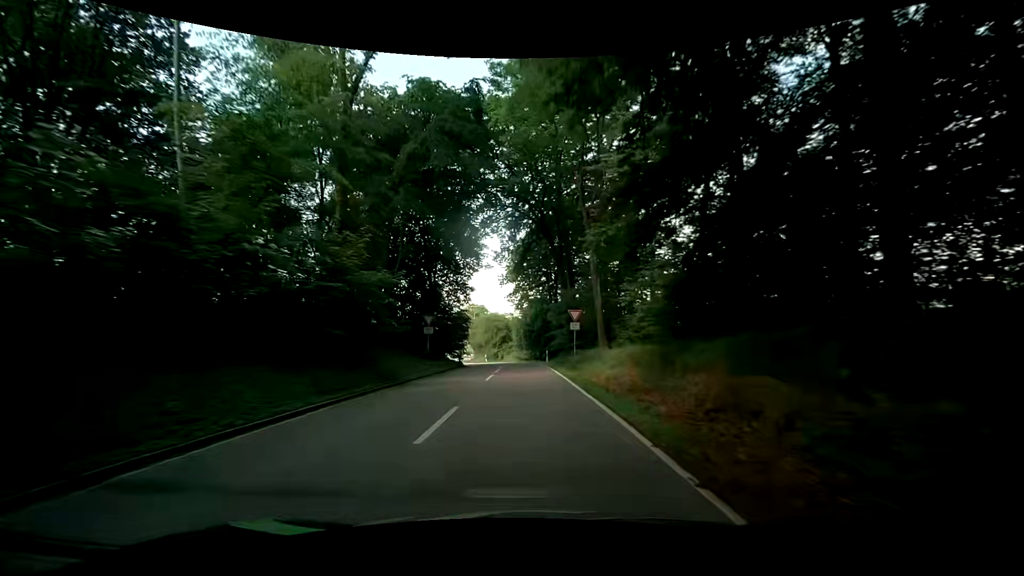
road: secondary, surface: asphalt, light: Day
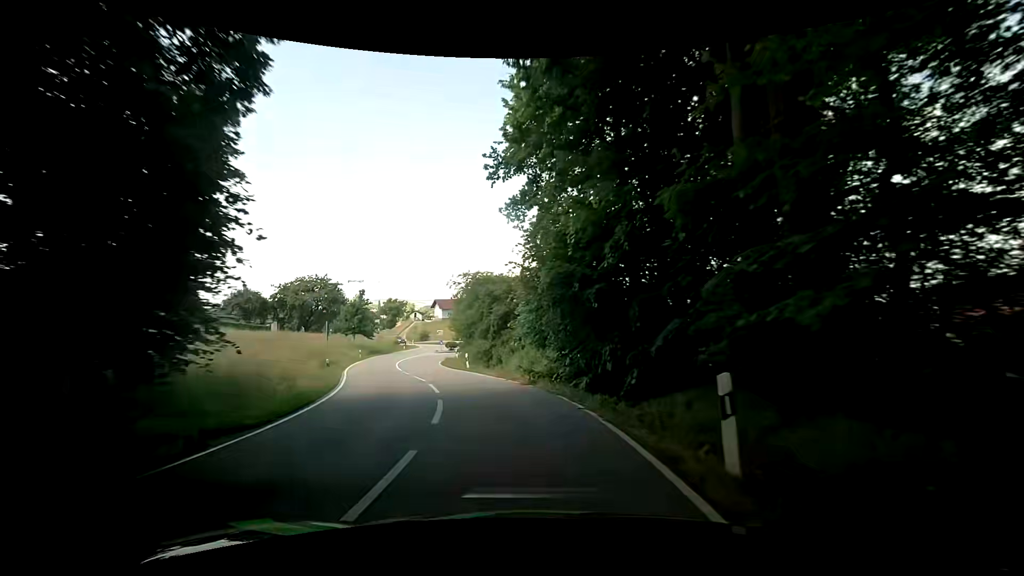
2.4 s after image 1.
(-0.8, +34.3) m; -3°
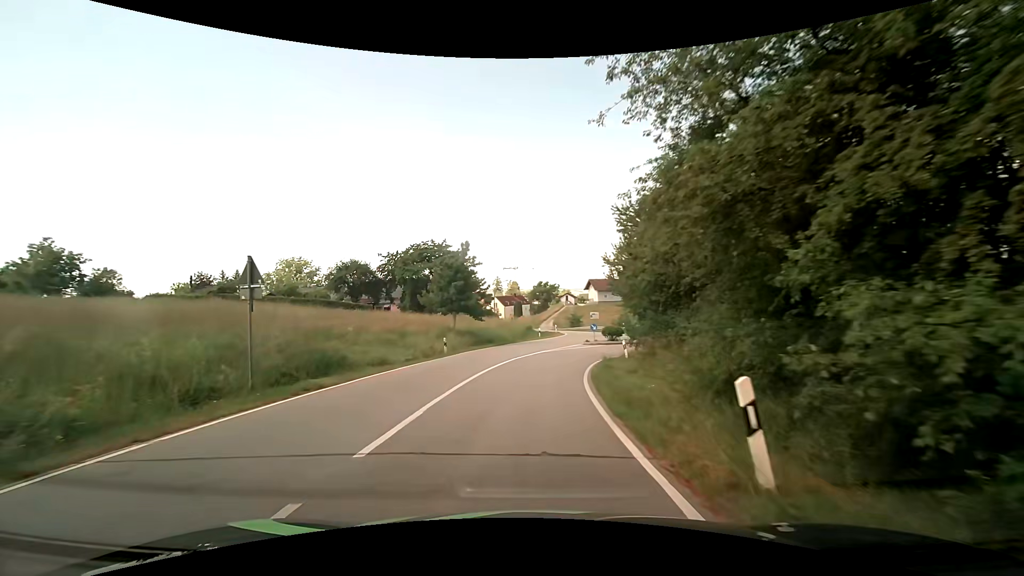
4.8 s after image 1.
(-3.4, +25.6) m; -18°
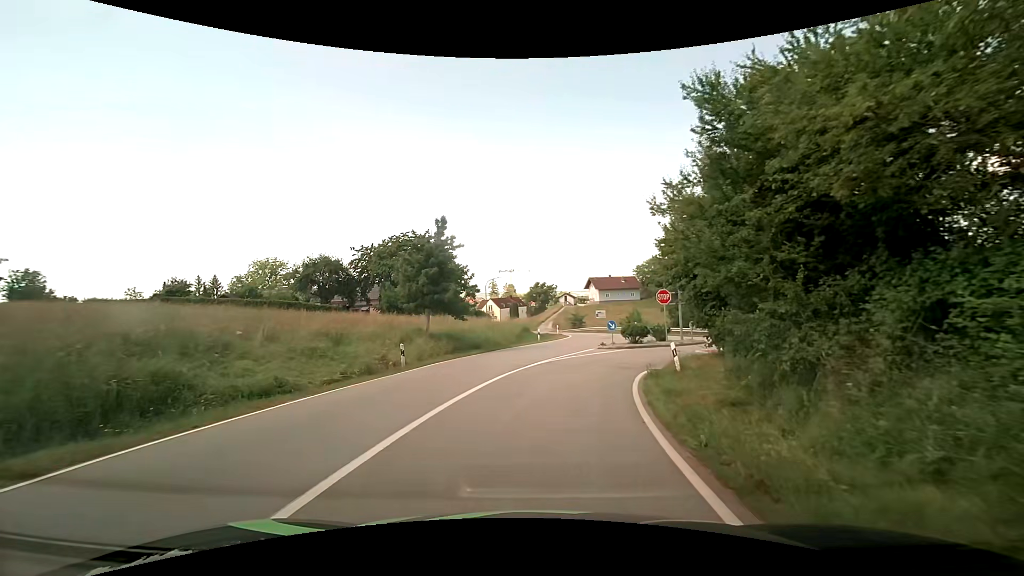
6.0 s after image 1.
(0.0, +8.8) m; -1°
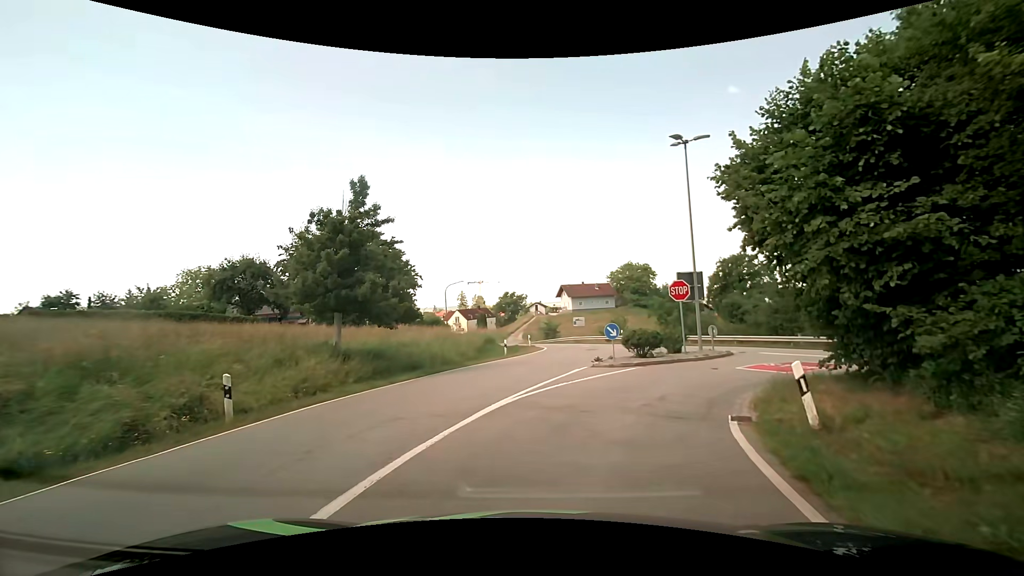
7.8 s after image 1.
(+0.4, +9.2) m; +4°
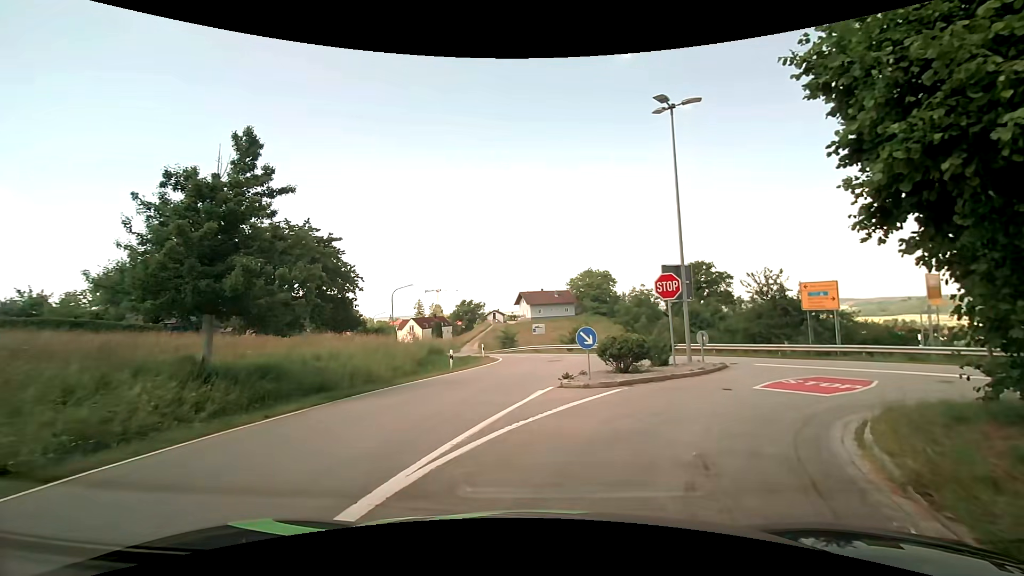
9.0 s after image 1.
(+0.2, +5.0) m; +6°
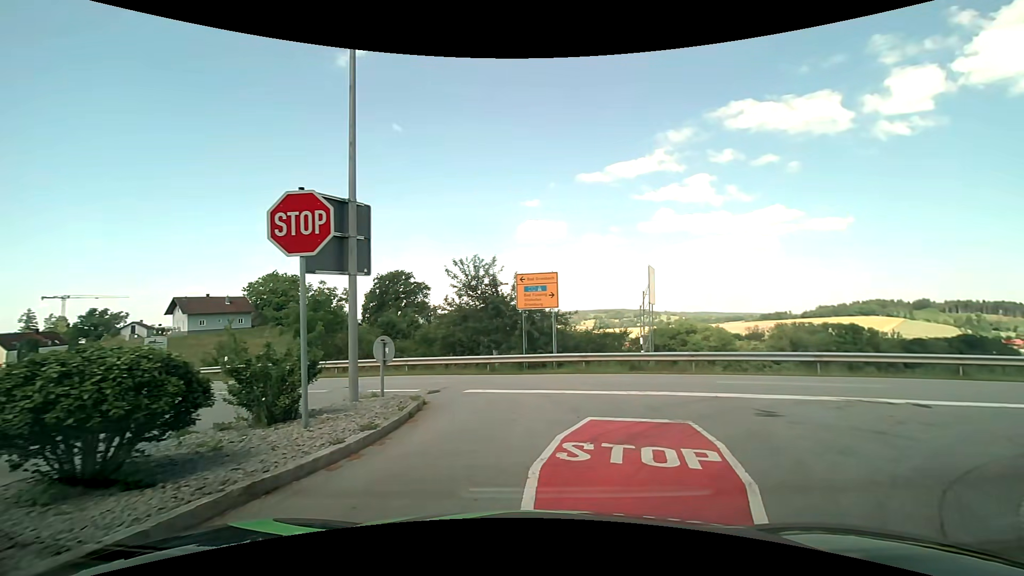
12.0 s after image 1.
(+2.4, +10.2) m; +32°
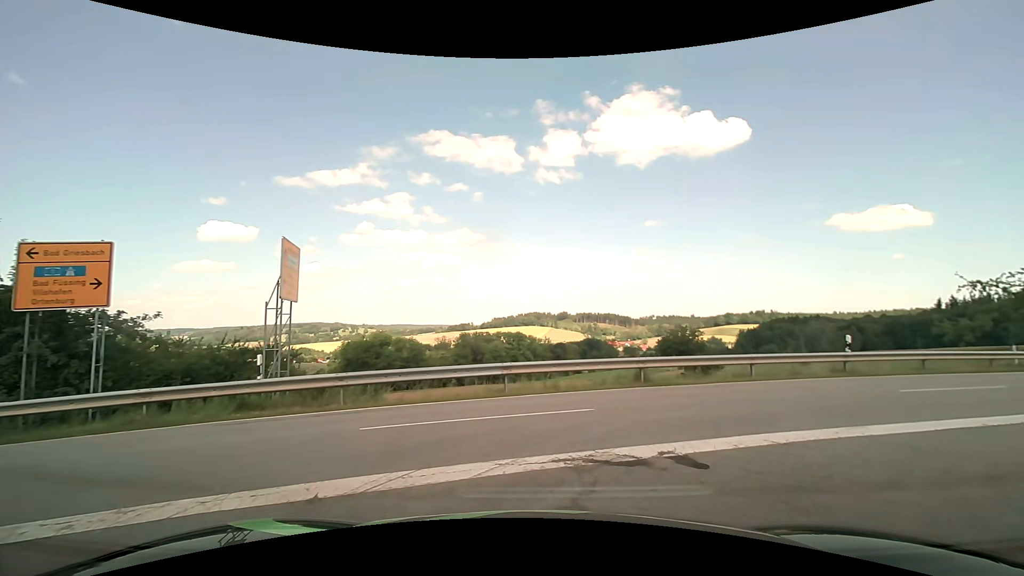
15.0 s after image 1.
(+2.2, +6.8) m; +35°
(+4, +9) (+12, +14) (+21, +18) (+30, +22) (+39, +27) (+48, +31) (+58, +35) (+67, +39) (+76, +43) (+85, +47) m
